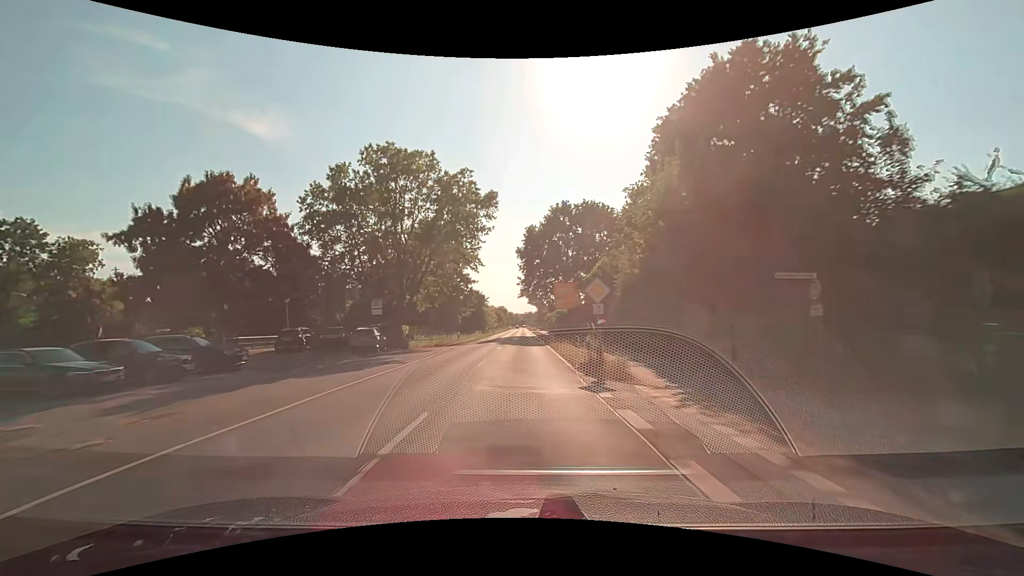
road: secondary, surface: asphalt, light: Day
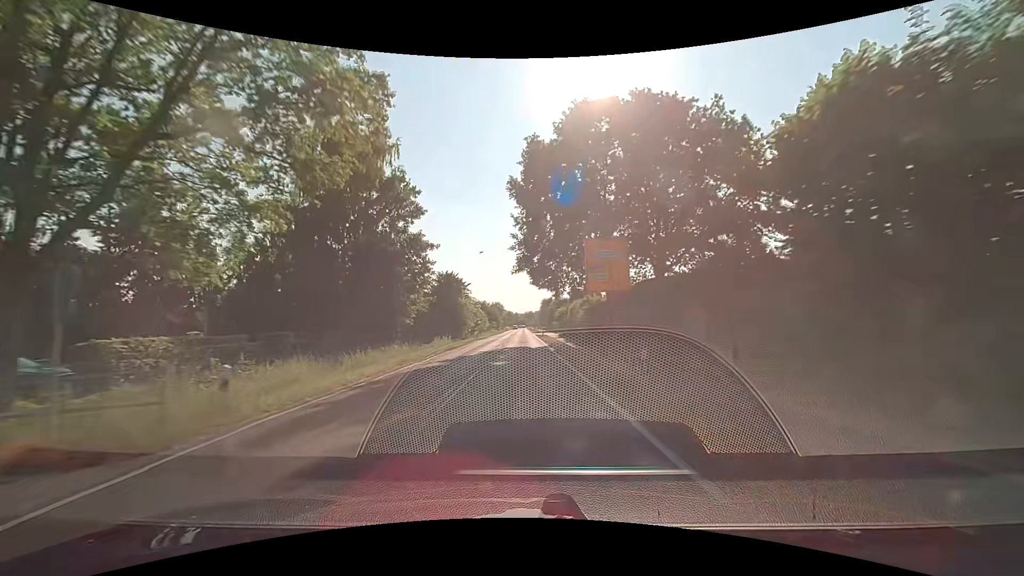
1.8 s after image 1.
(0.0, +32.8) m; 0°
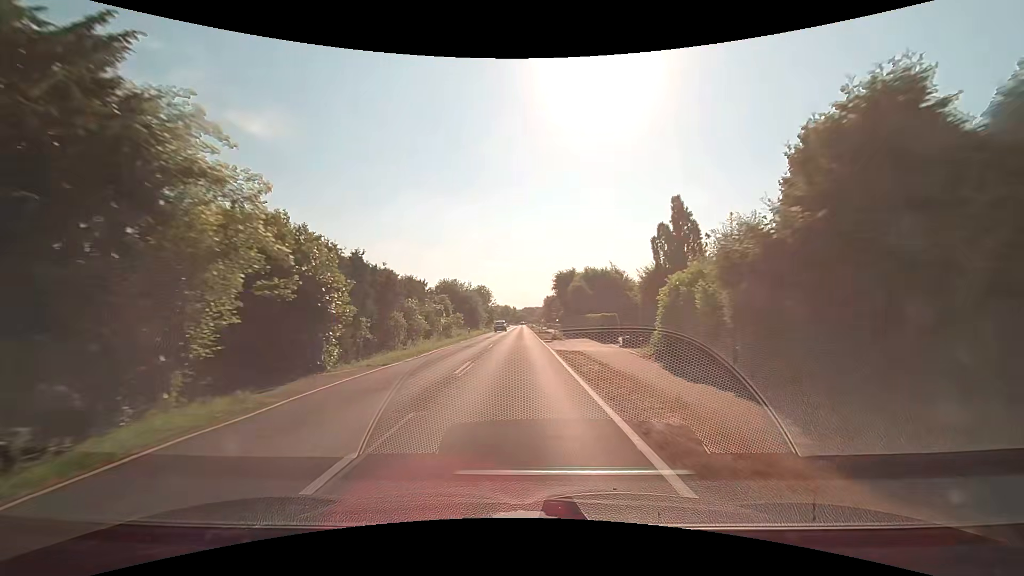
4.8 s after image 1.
(+0.2, +53.9) m; 0°
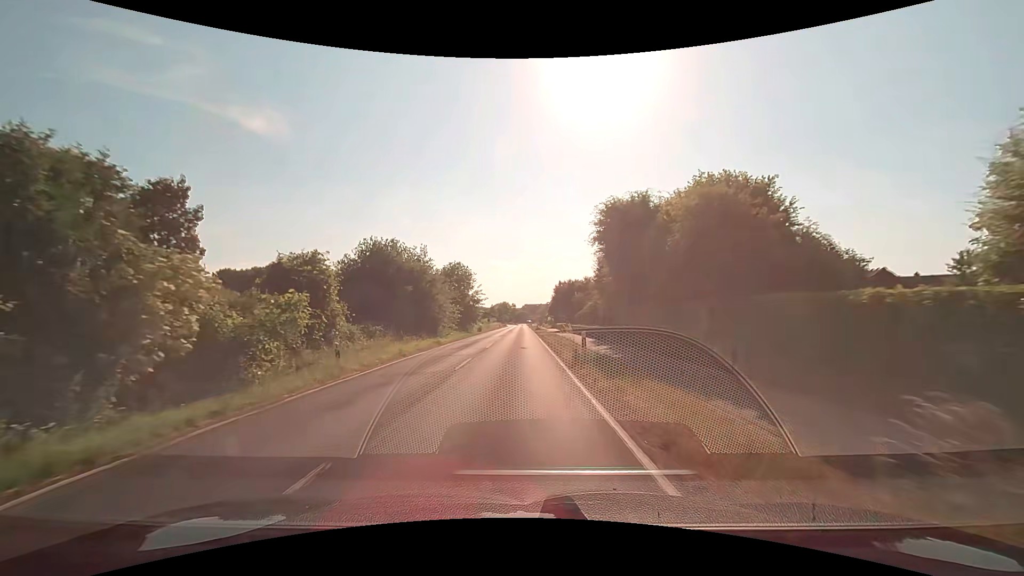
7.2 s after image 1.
(0.0, +35.5) m; 0°
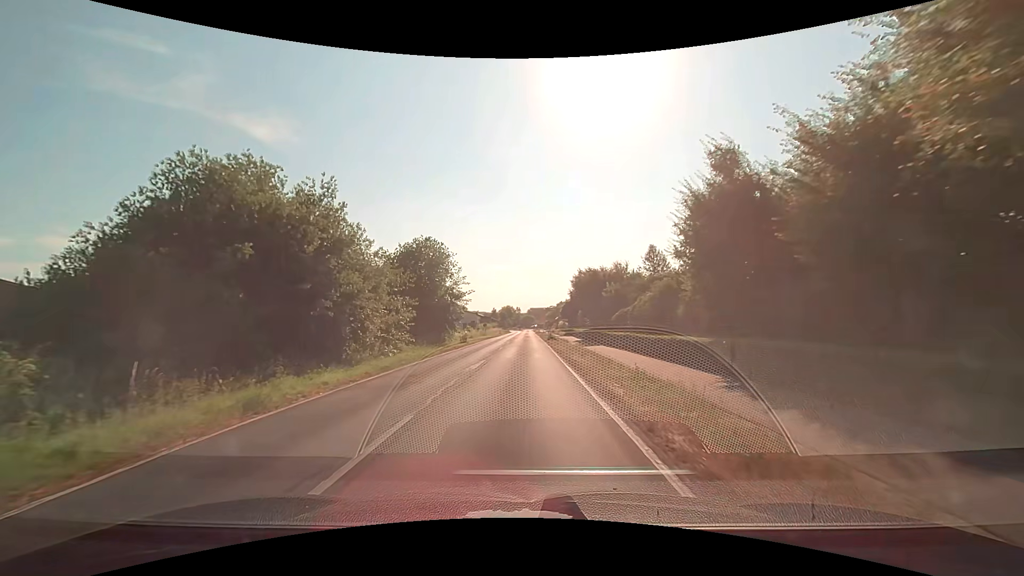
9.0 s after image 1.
(-0.1, +21.2) m; -1°
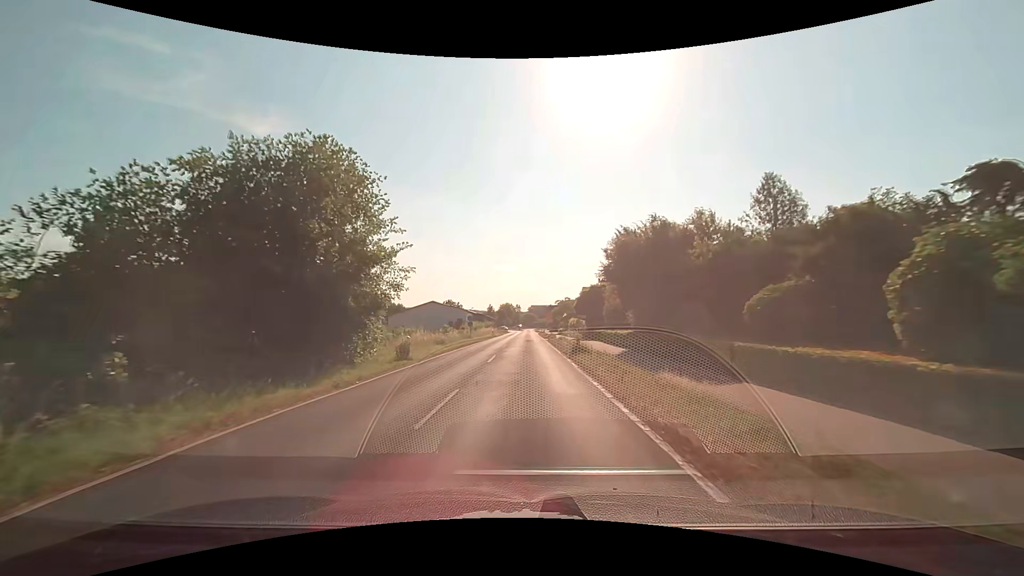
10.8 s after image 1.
(+0.1, +21.8) m; 0°
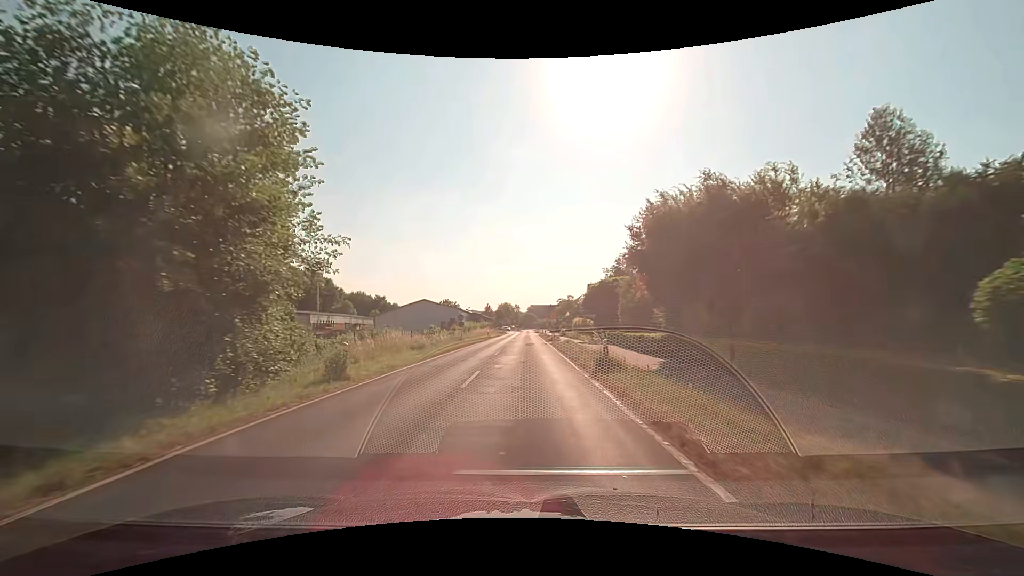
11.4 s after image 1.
(0.0, +7.5) m; 0°
